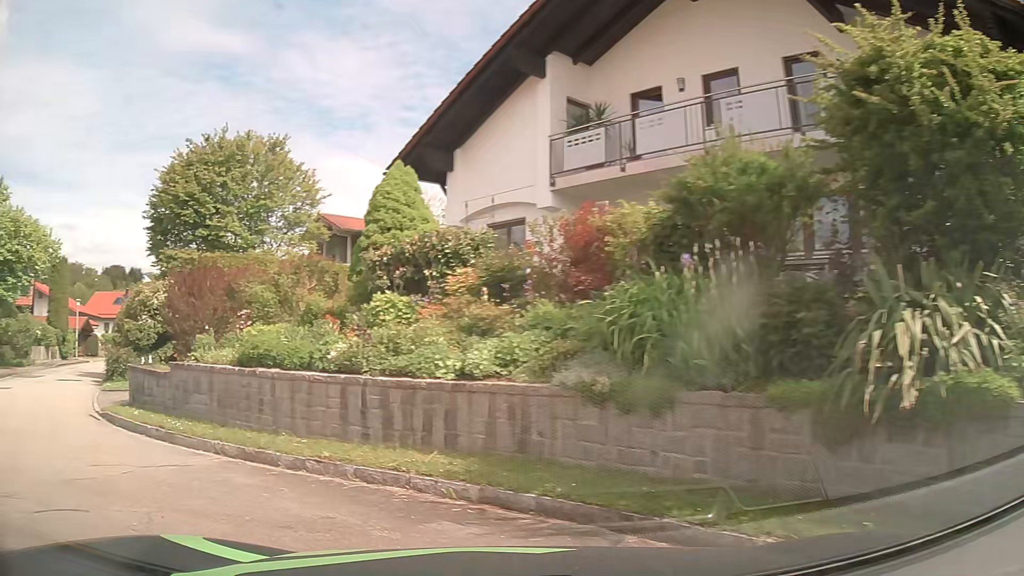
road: residential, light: Day
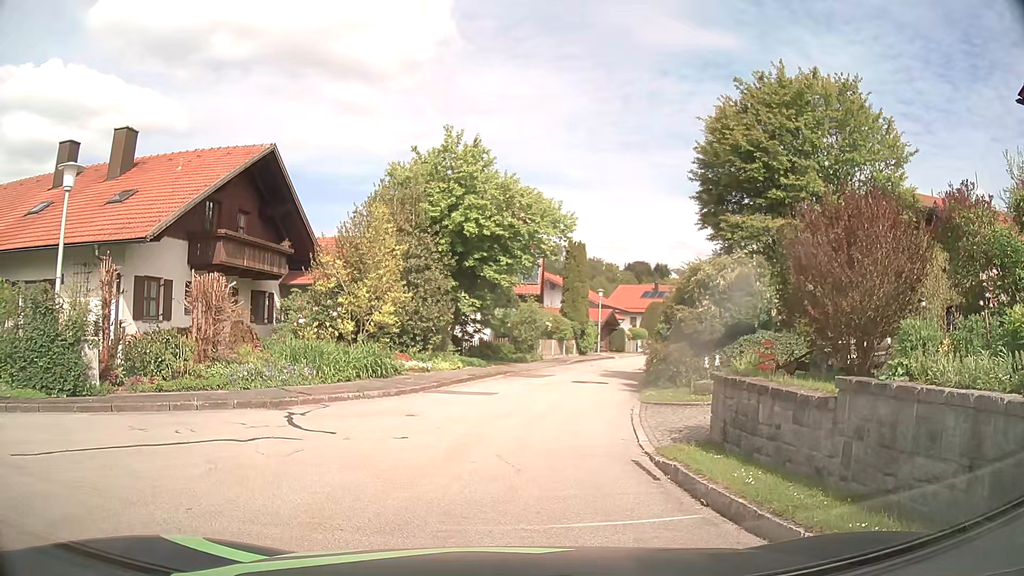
(-2.5, +5.4) m; -41°
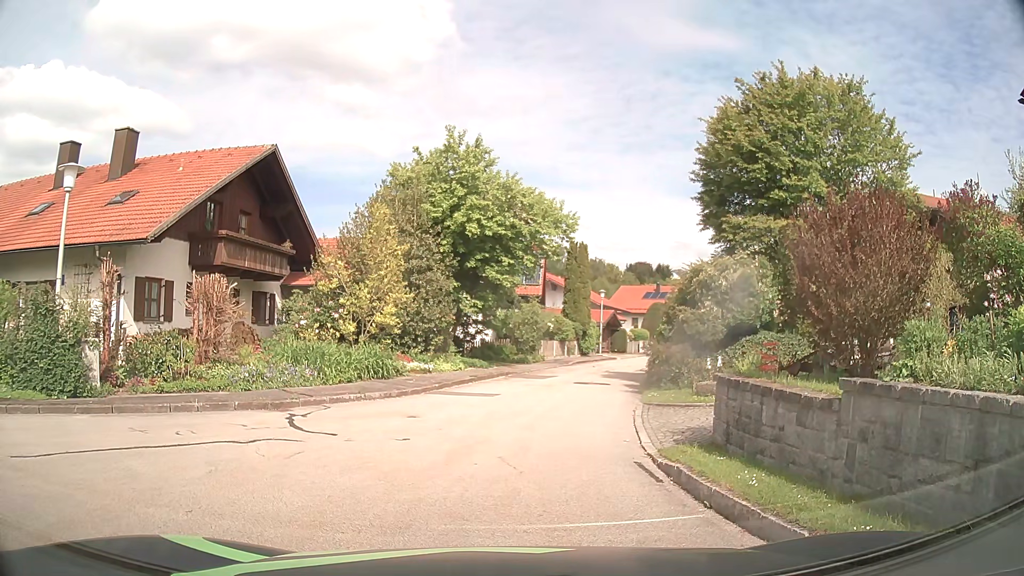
(0.0, +0.1) m; 0°
